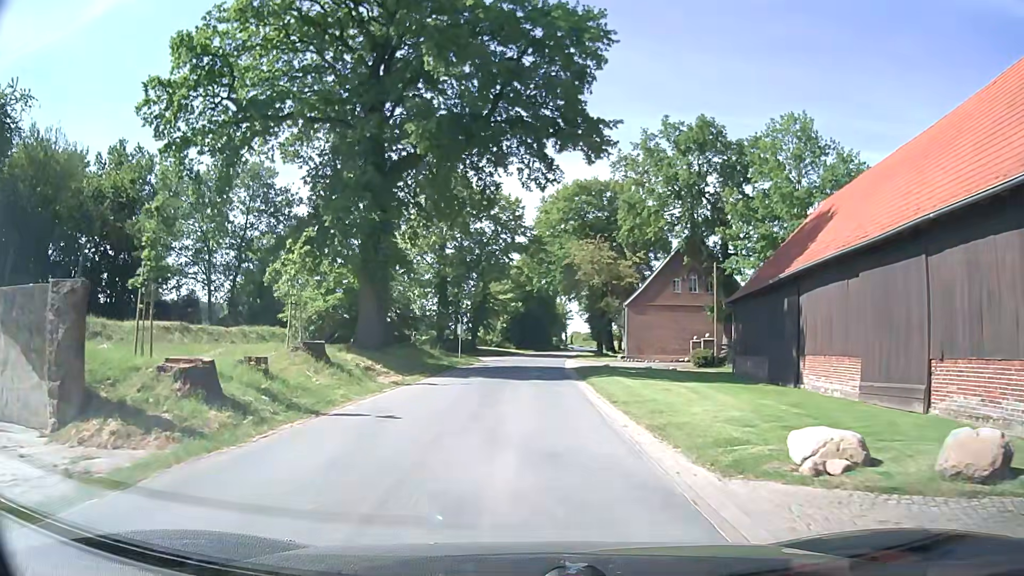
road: unclassified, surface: asphalt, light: Day
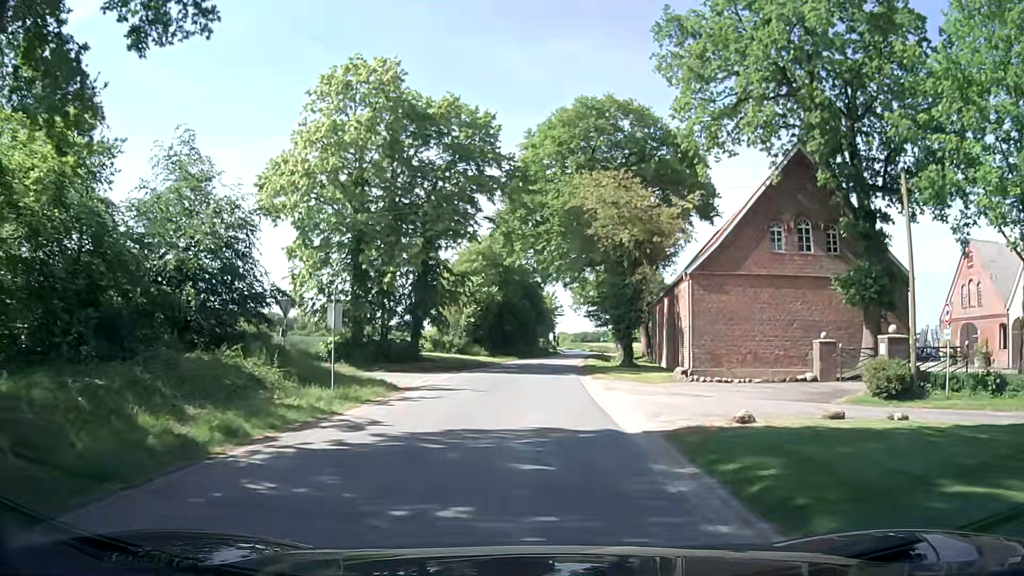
(0.0, +24.9) m; +1°
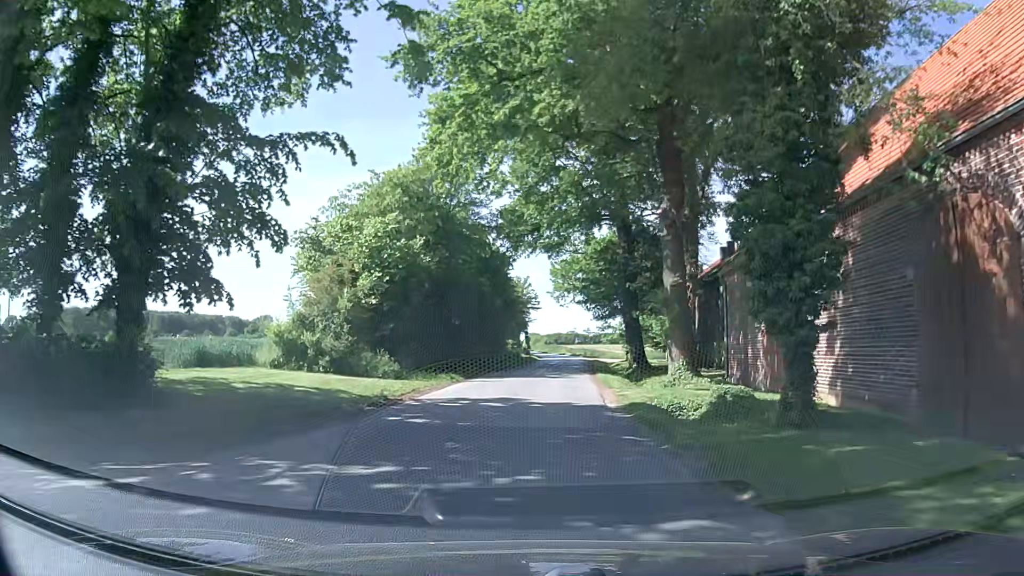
(+0.6, +25.6) m; +4°
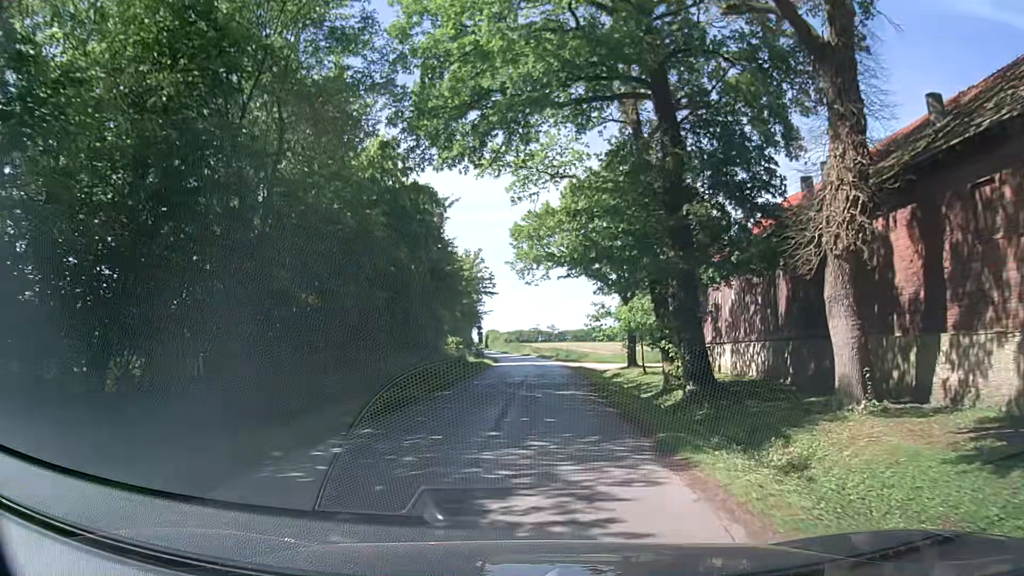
(+0.3, +22.4) m; +3°
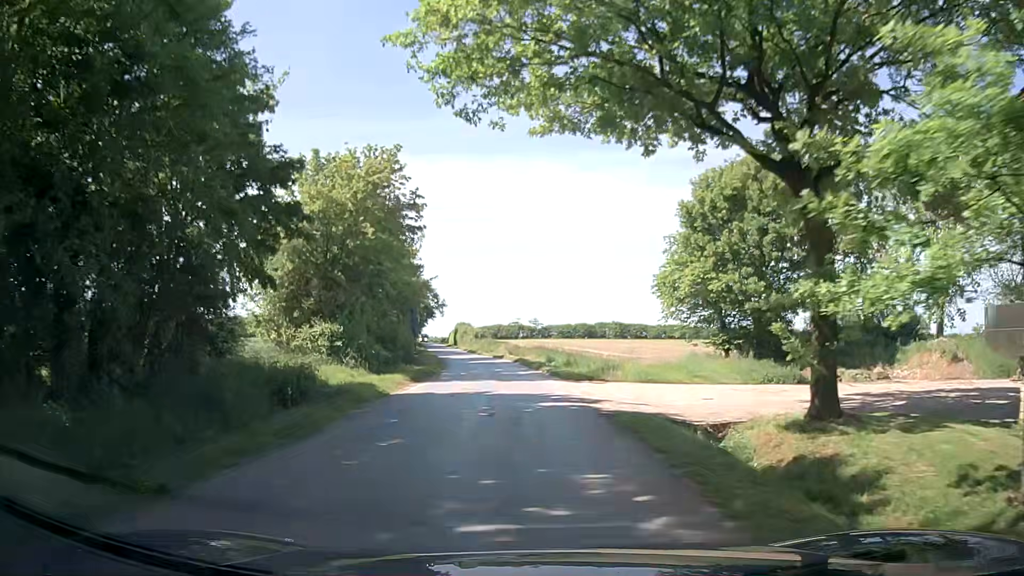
(+0.6, +29.9) m; +1°
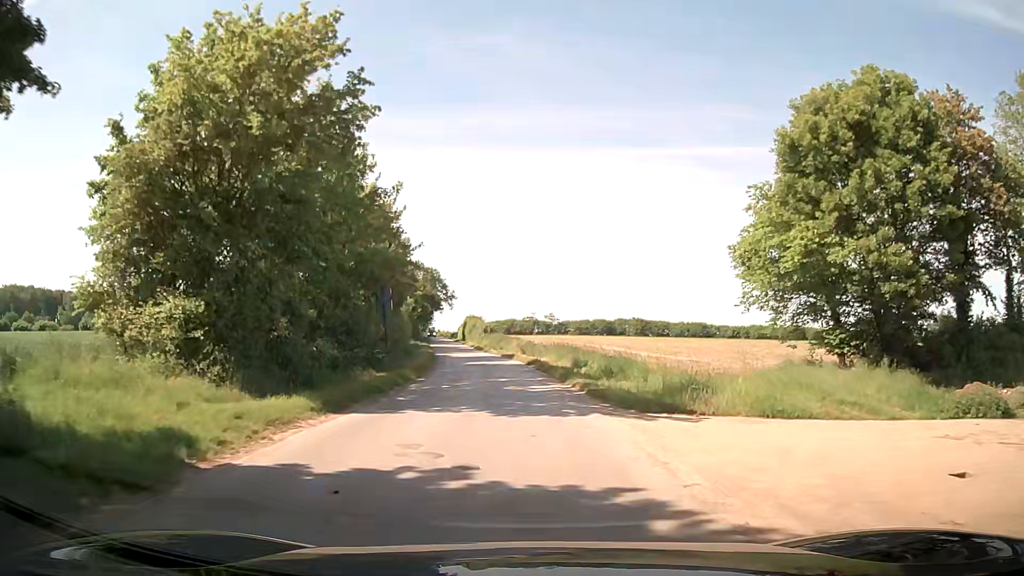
(0.0, +11.9) m; -1°
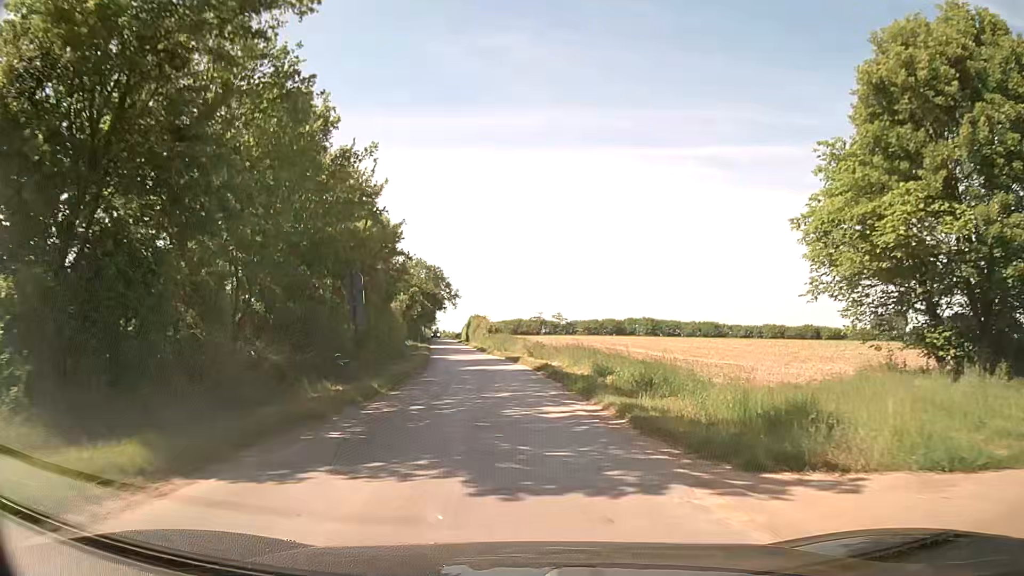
(+0.1, +6.0) m; 0°
